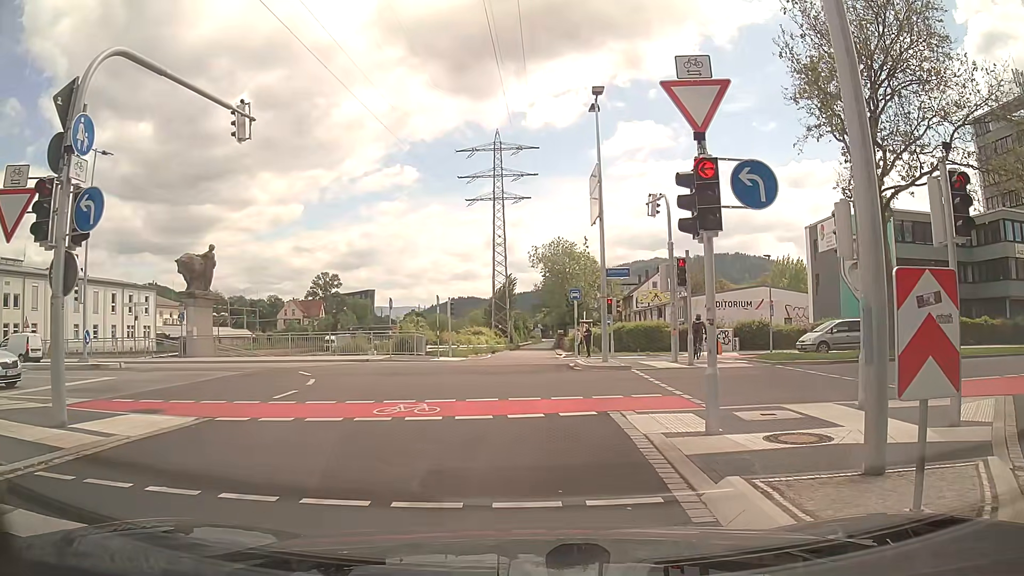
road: trunk_link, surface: asphalt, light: Day
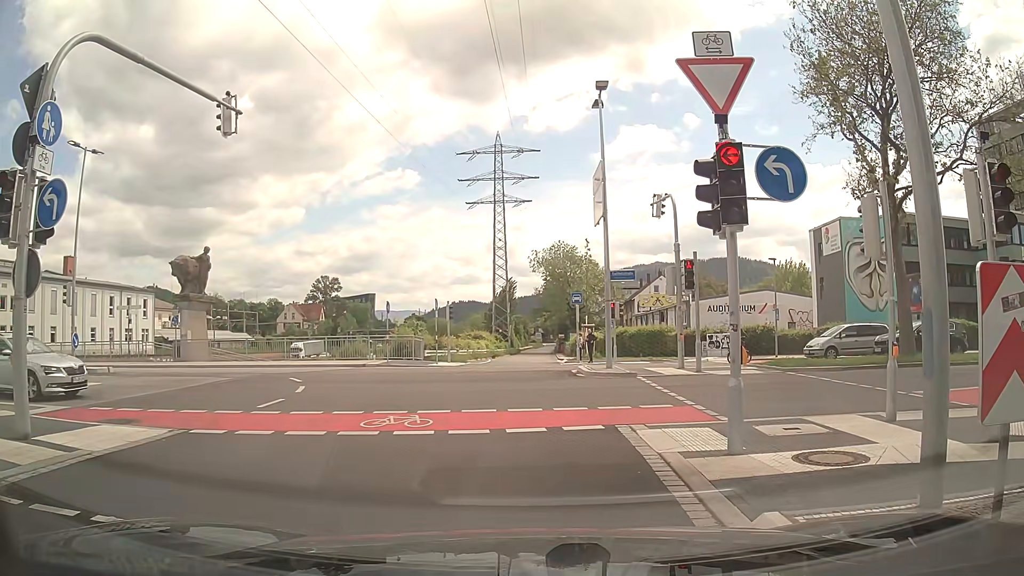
(0.0, +0.8) m; 0°
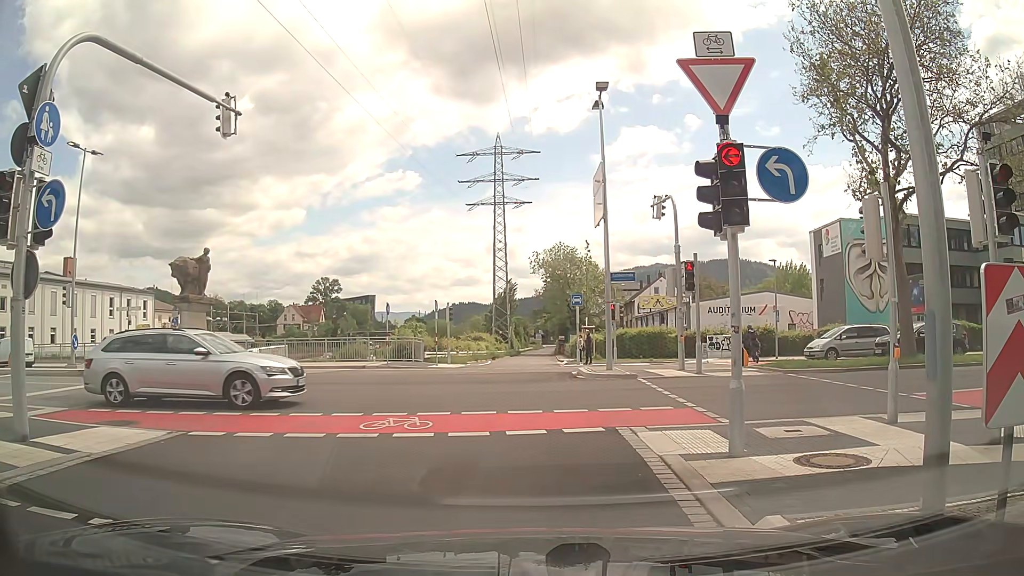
(0.0, +0.1) m; 0°
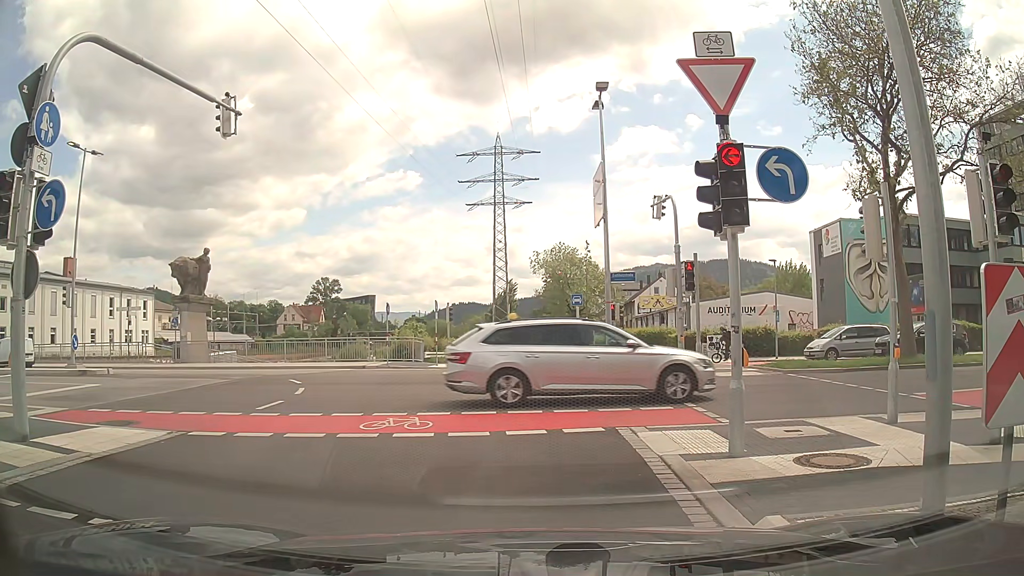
(0.0, 0.0) m; 0°
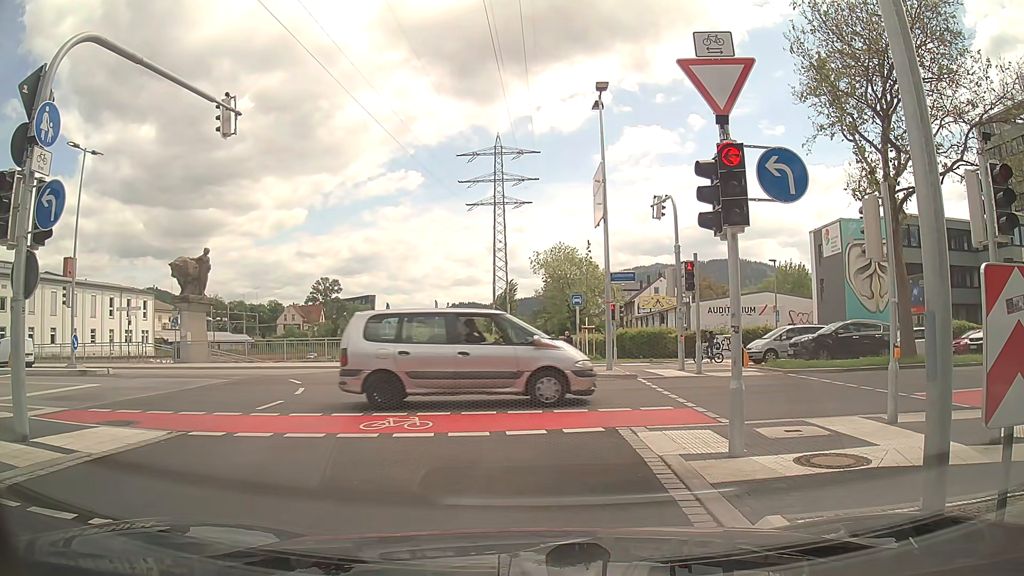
(0.0, 0.0) m; 0°
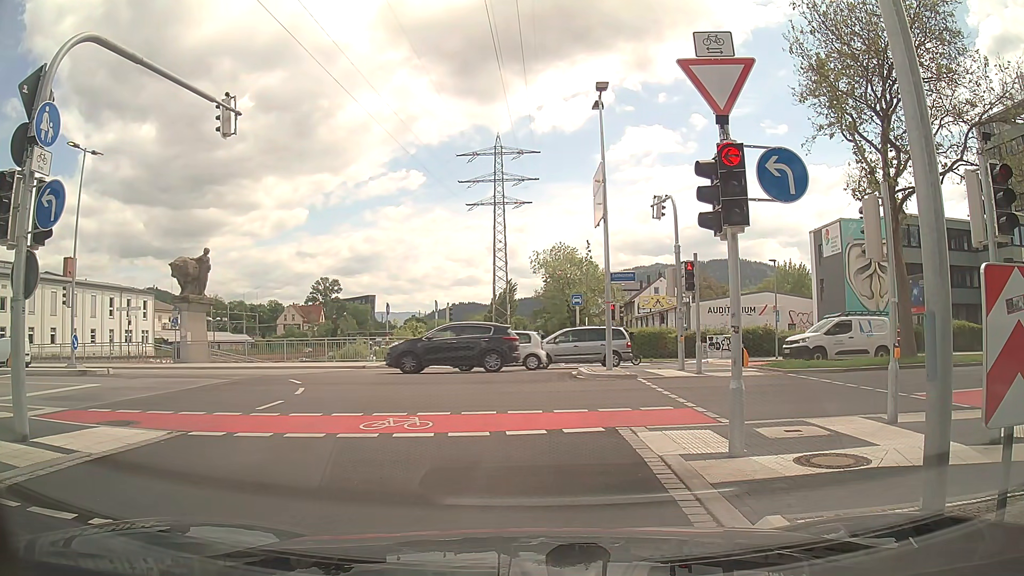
(0.0, 0.0) m; 0°
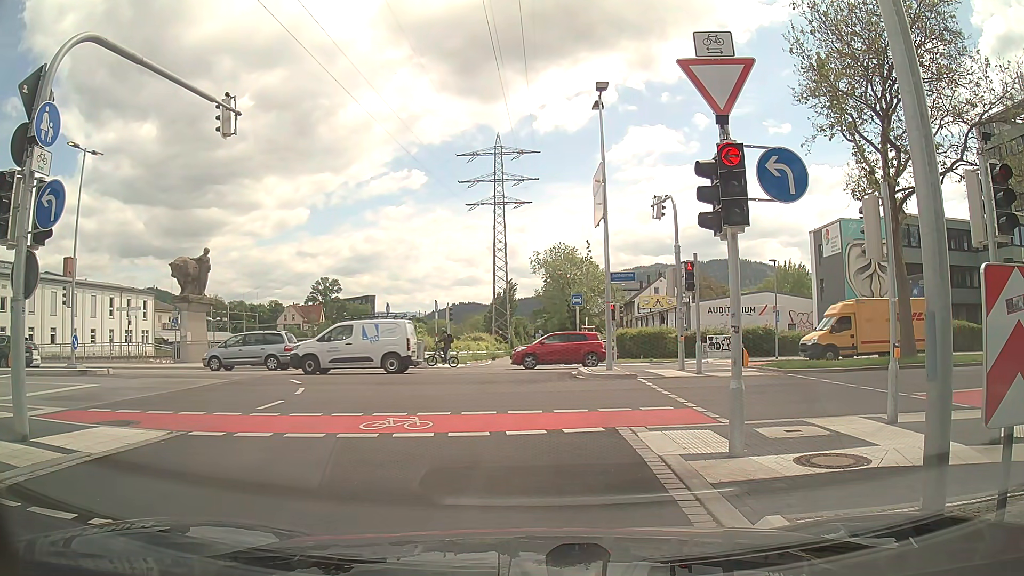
(0.0, 0.0) m; 0°
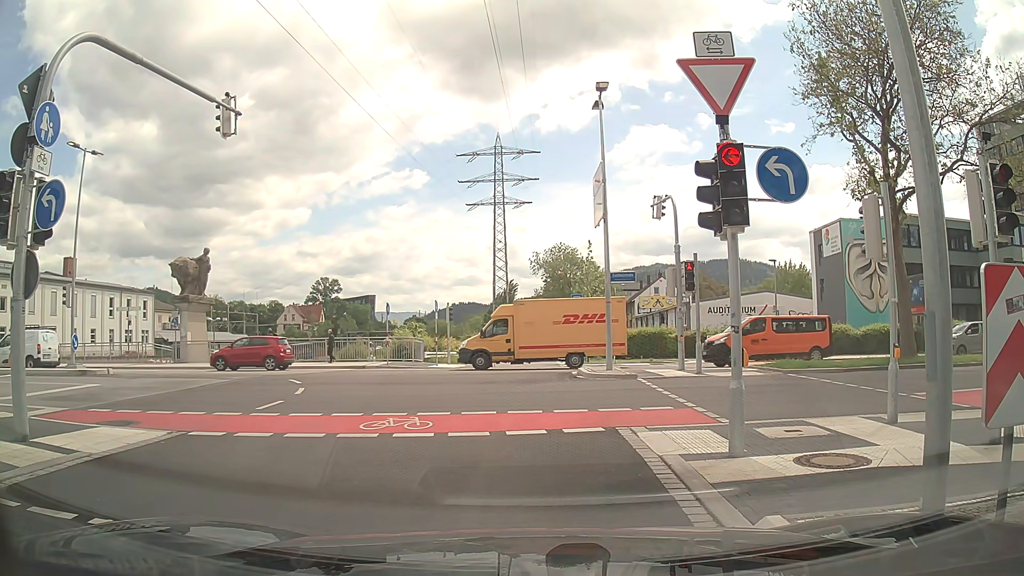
(0.0, 0.0) m; 0°
